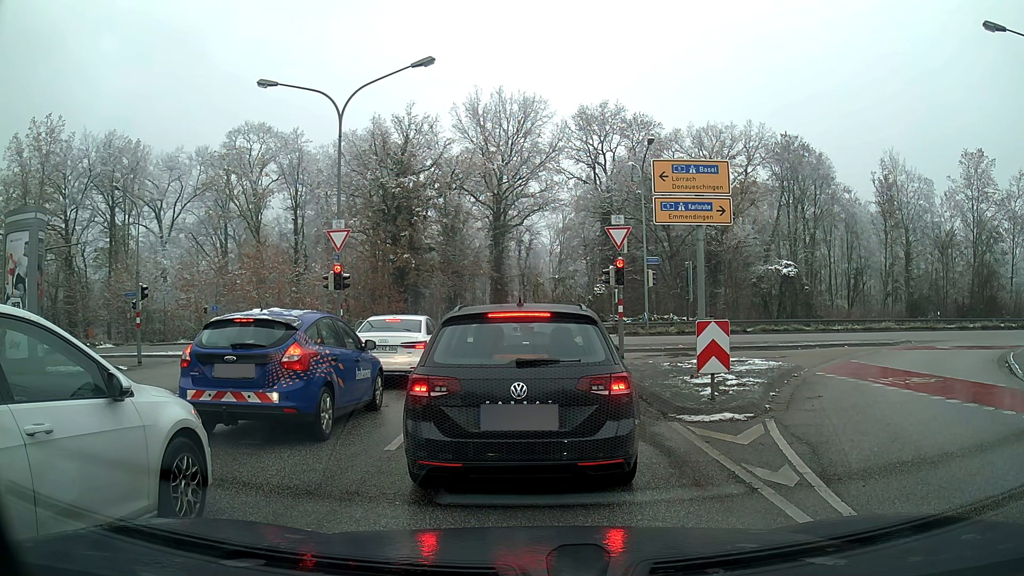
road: tertiary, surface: asphalt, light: Day
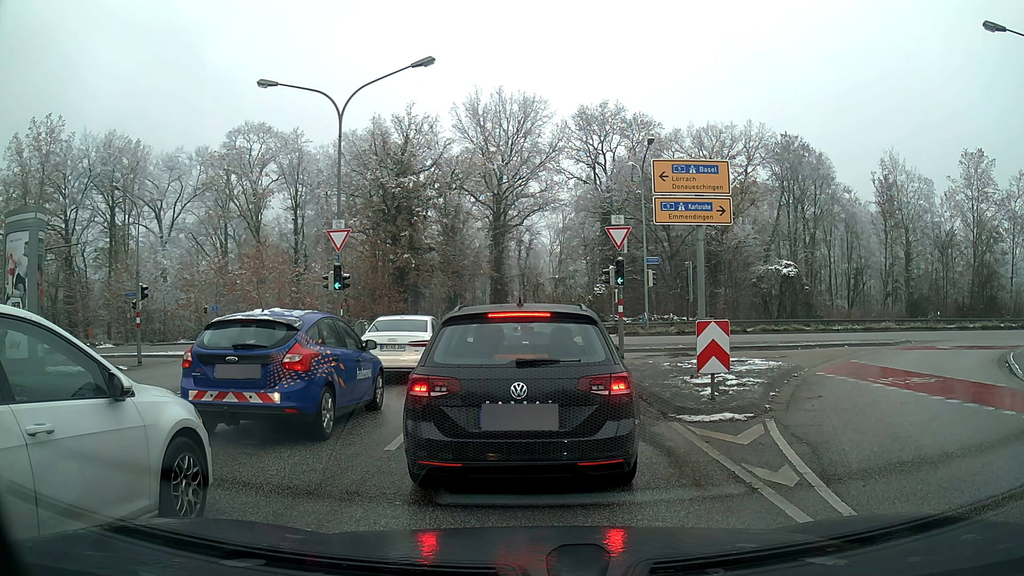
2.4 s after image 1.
(0.0, 0.0) m; 0°
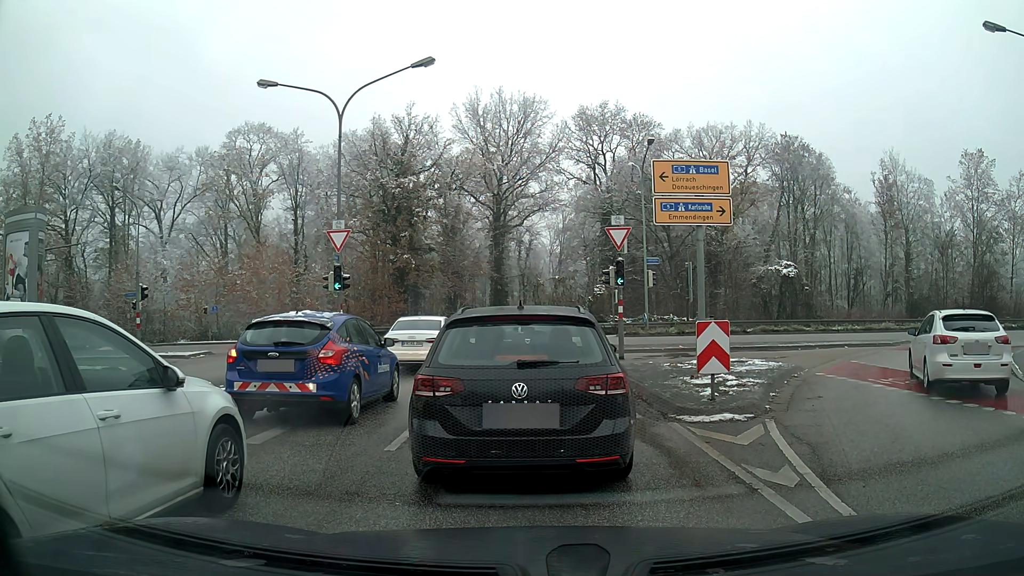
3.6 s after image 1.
(0.0, 0.0) m; 0°
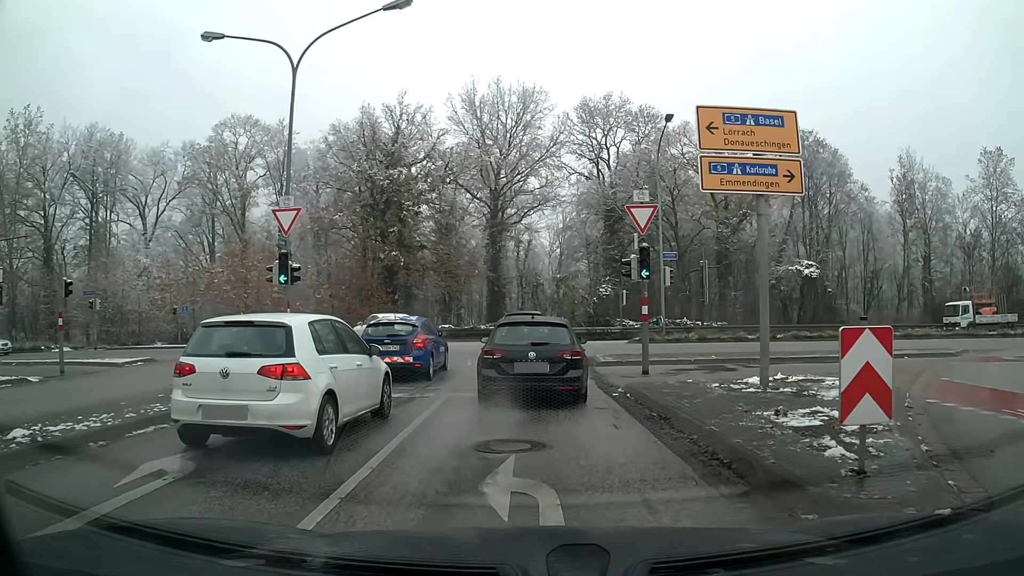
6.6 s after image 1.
(-0.1, +5.2) m; -1°
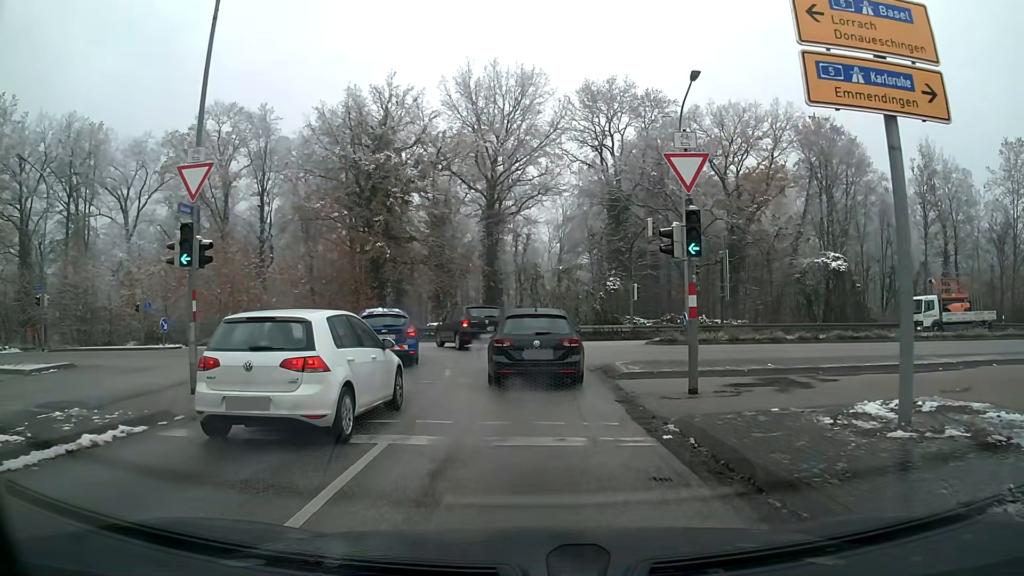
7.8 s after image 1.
(0.0, +5.3) m; 0°
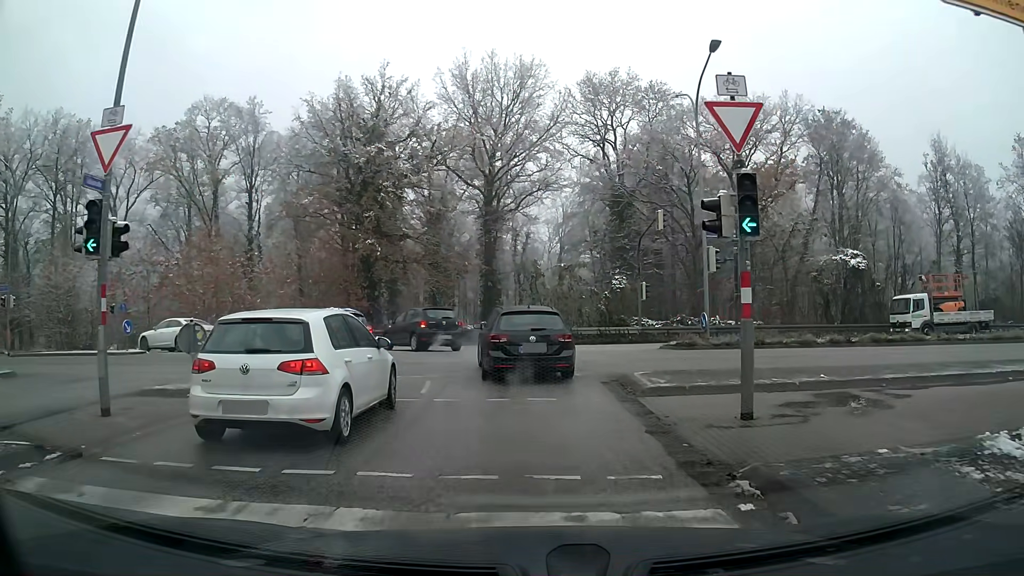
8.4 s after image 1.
(0.0, +3.1) m; 0°
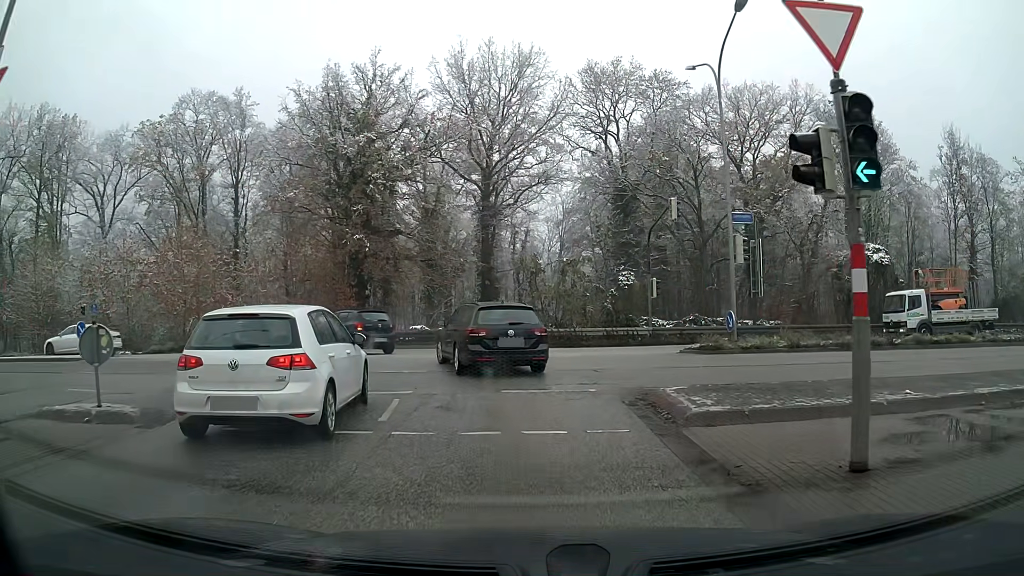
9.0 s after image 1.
(0.0, +3.3) m; 0°
